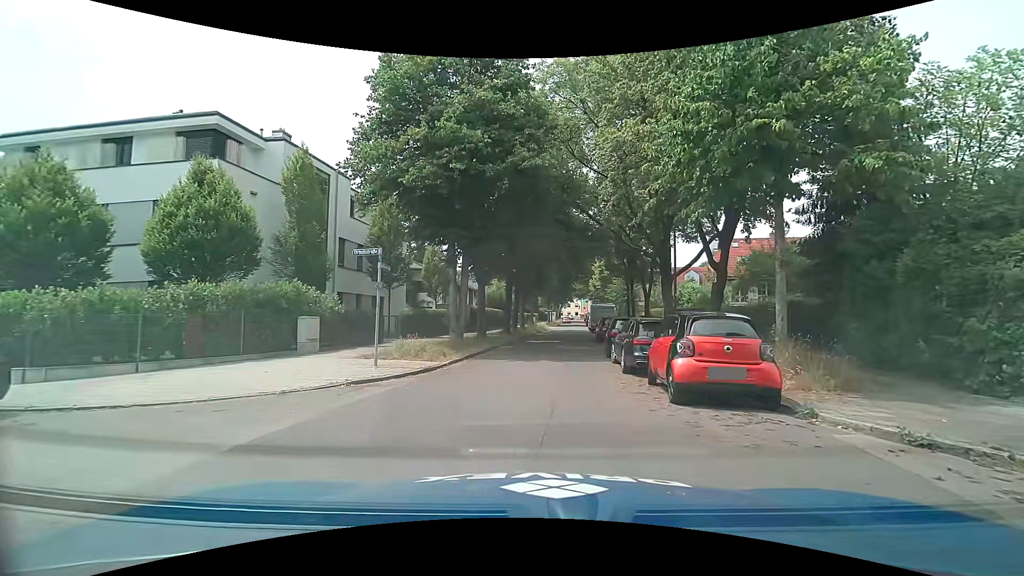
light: Day
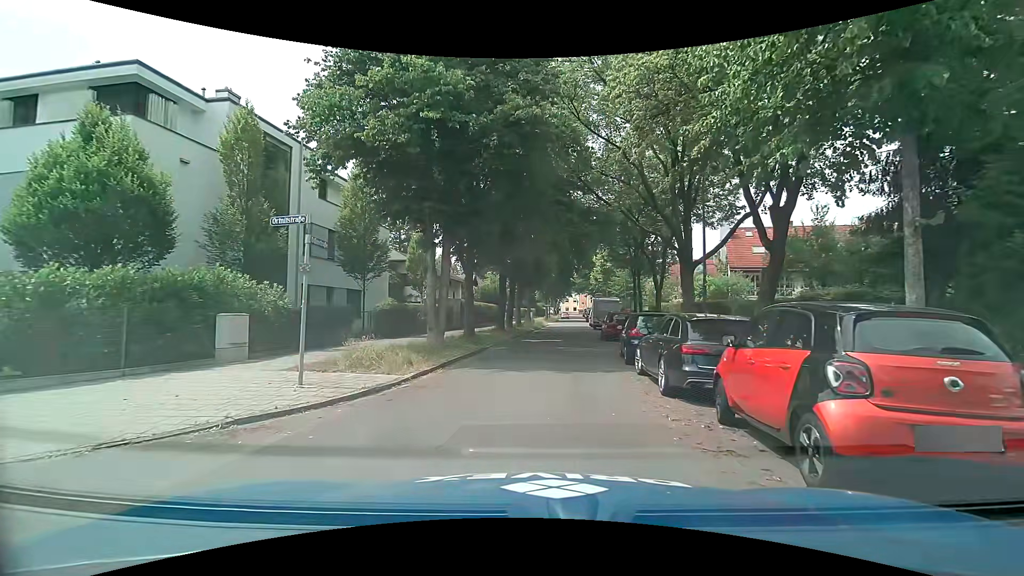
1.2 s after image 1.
(0.0, +4.3) m; 0°
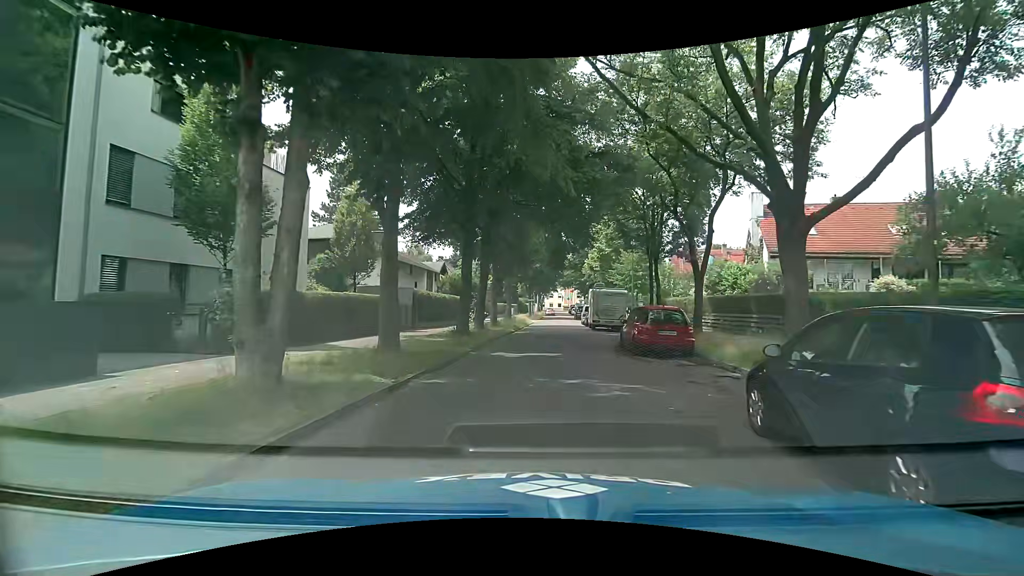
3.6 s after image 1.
(+0.1, +11.2) m; +2°
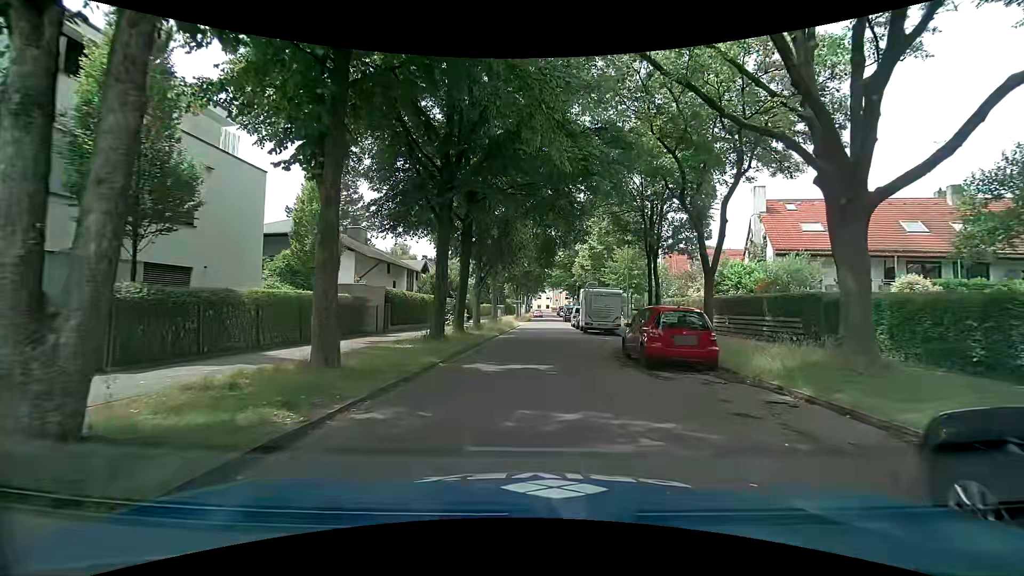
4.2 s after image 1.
(0.0, +3.0) m; +1°
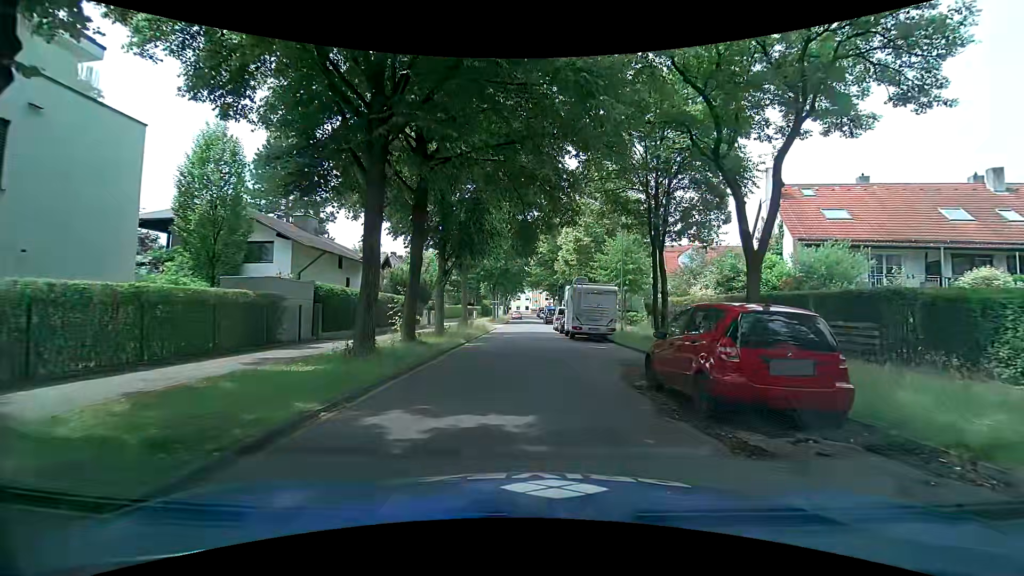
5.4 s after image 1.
(+0.1, +5.9) m; +2°
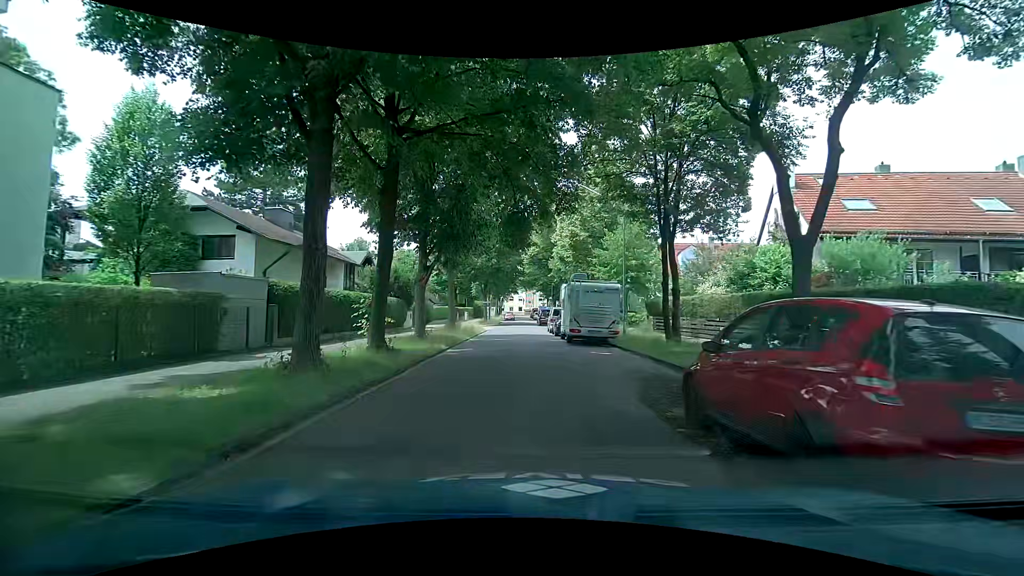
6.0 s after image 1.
(+0.1, +2.9) m; +3°
